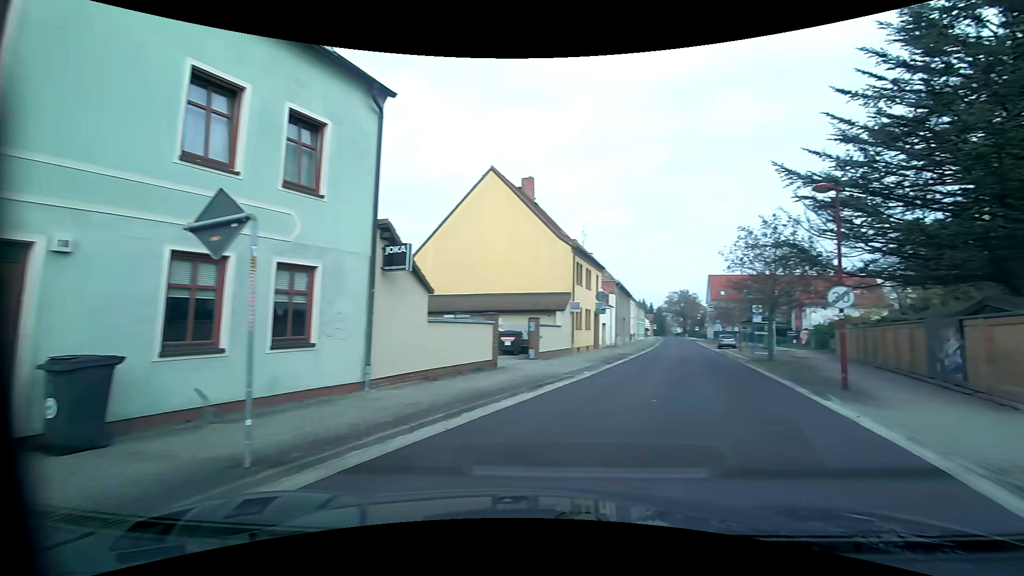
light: Day
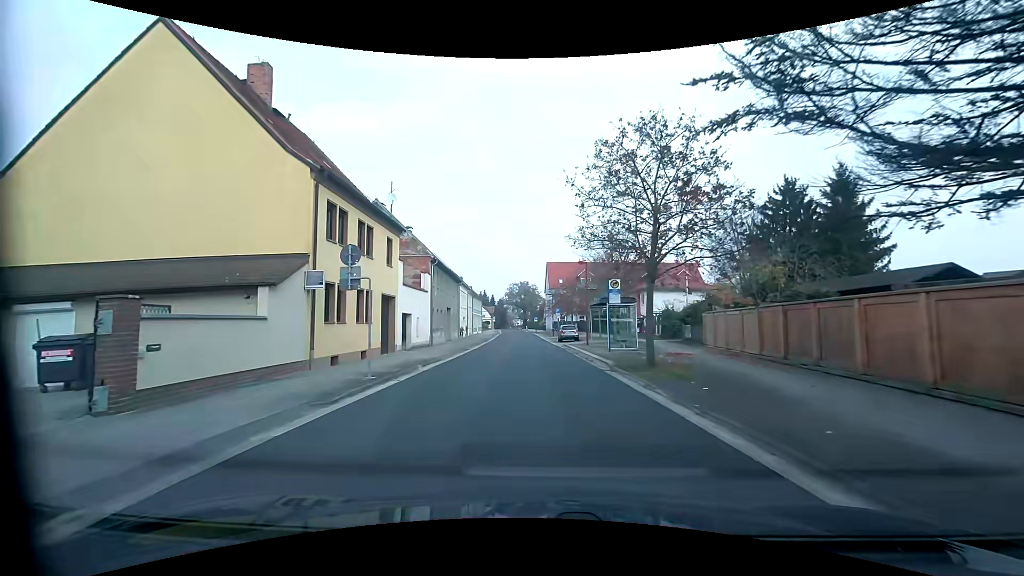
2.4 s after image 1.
(+4.1, +14.5) m; +18°
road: residential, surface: asphalt
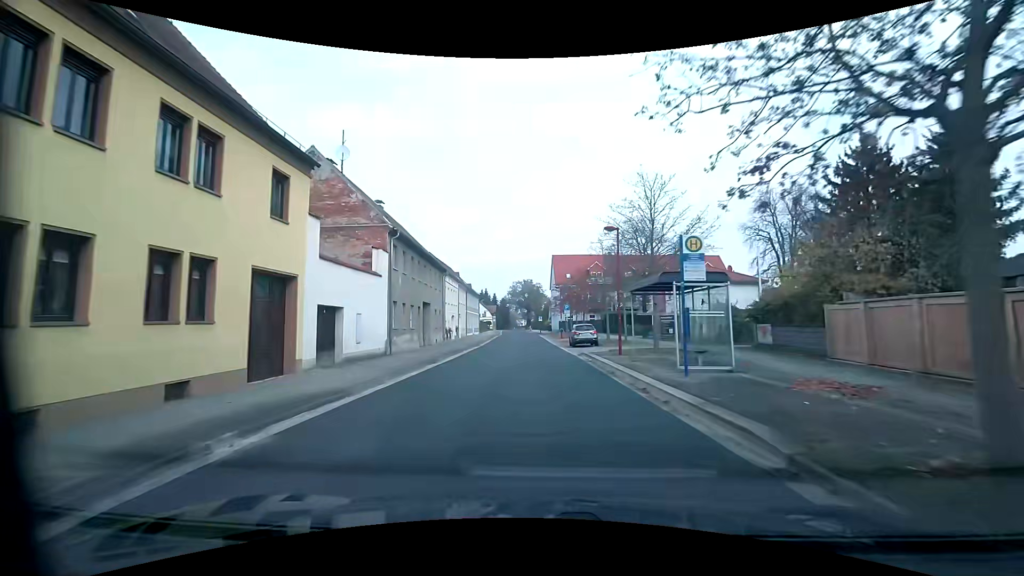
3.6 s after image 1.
(0.0, +11.8) m; 0°
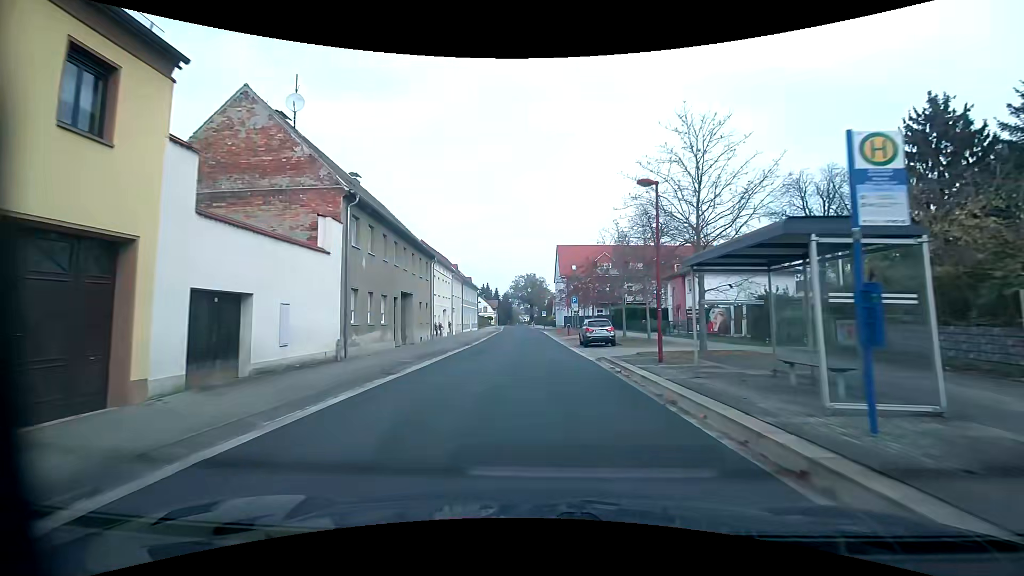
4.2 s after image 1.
(0.0, +6.5) m; 0°
